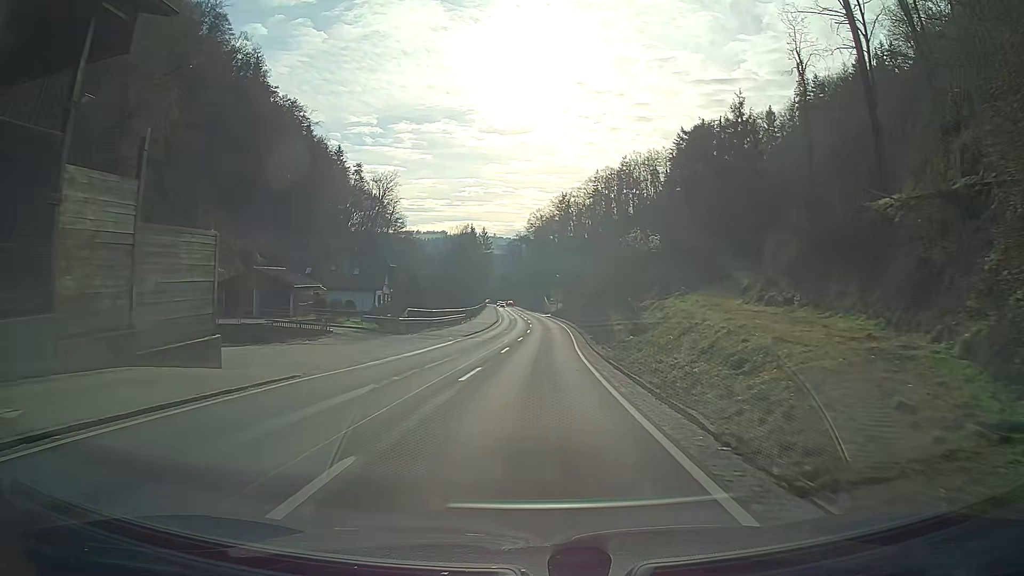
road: secondary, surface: asphalt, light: Day
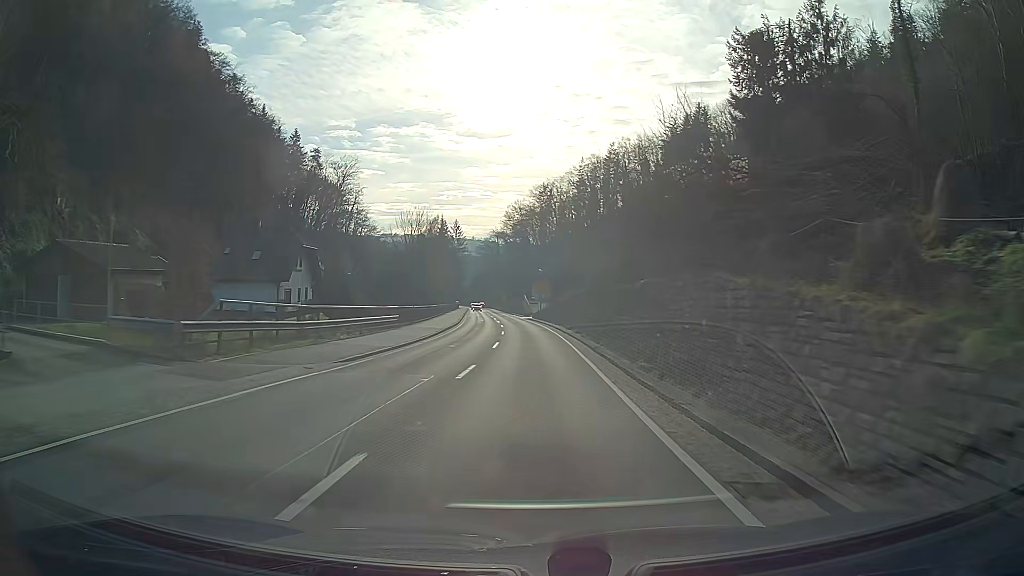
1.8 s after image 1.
(+0.4, +24.2) m; +2°
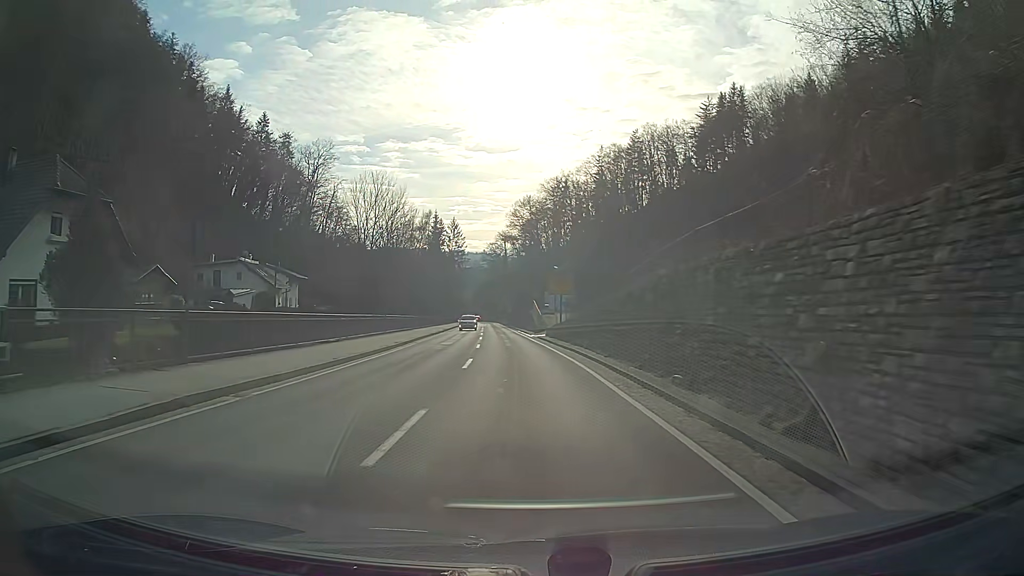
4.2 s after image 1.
(-0.3, +32.4) m; -2°
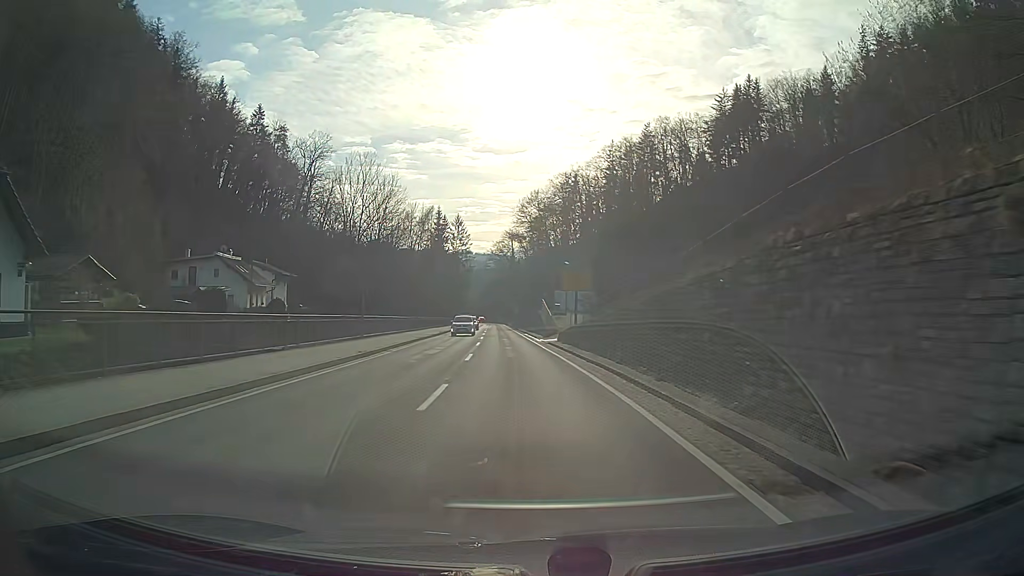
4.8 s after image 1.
(-0.1, +8.0) m; -1°
(0, +10) (0, +20) (-1, +30) (-1, +40) (-2, +50) (-2, +60) (-3, +70) (-3, +80) (-4, +90) (-4, +100) m
